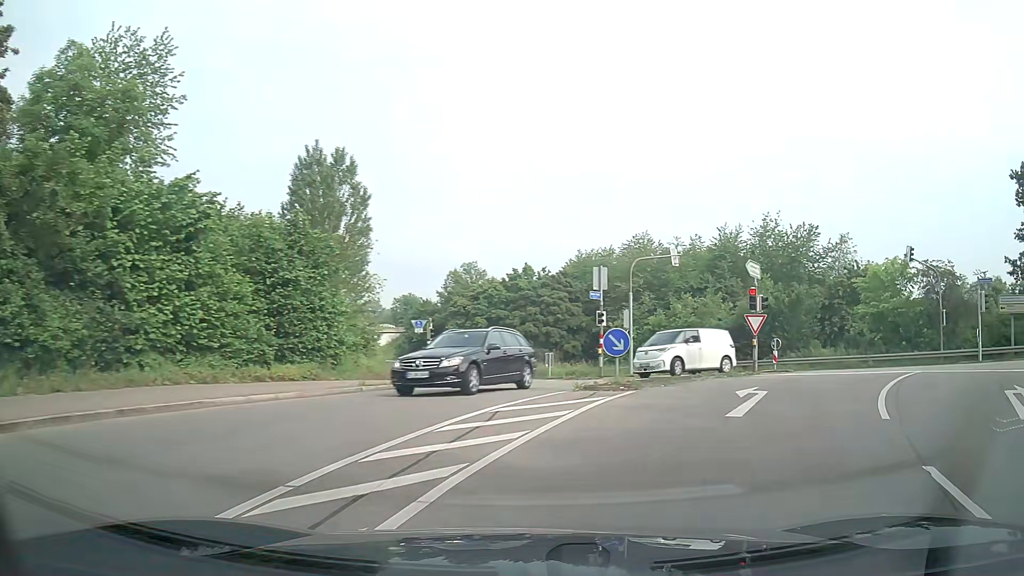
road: secondary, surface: asphalt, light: Day
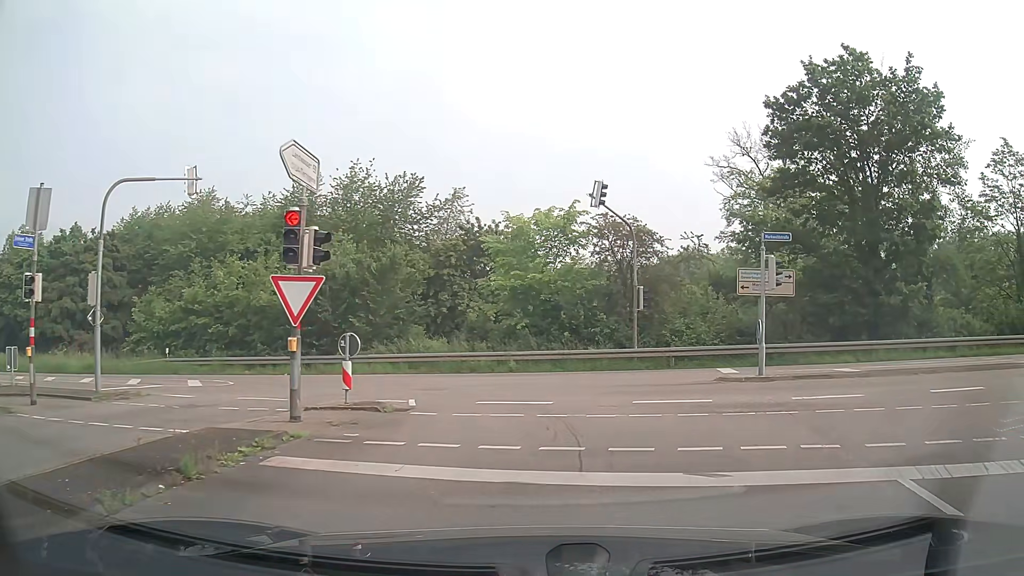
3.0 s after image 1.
(+4.5, +13.8) m; +36°
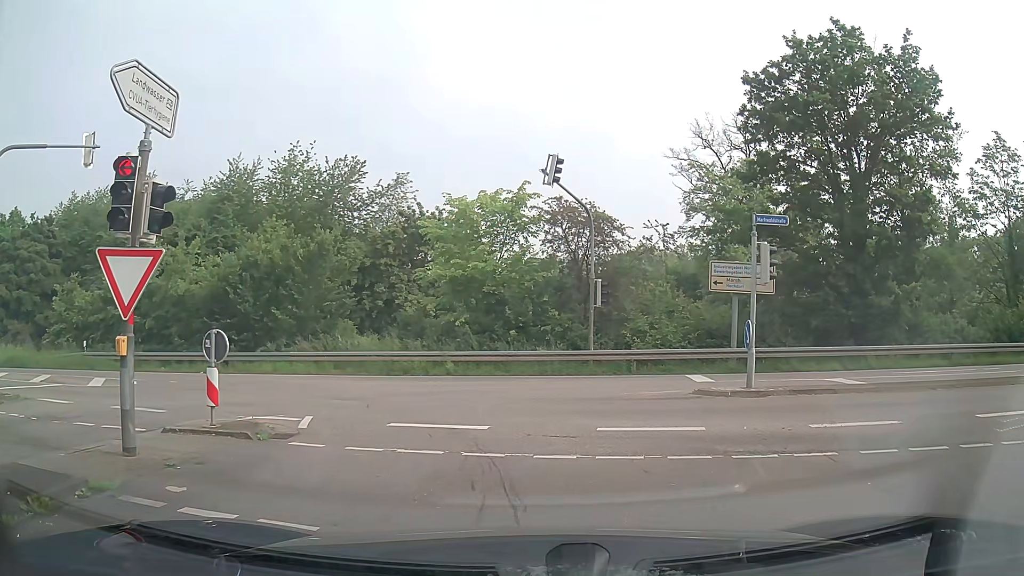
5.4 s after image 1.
(+0.1, +3.0) m; +4°
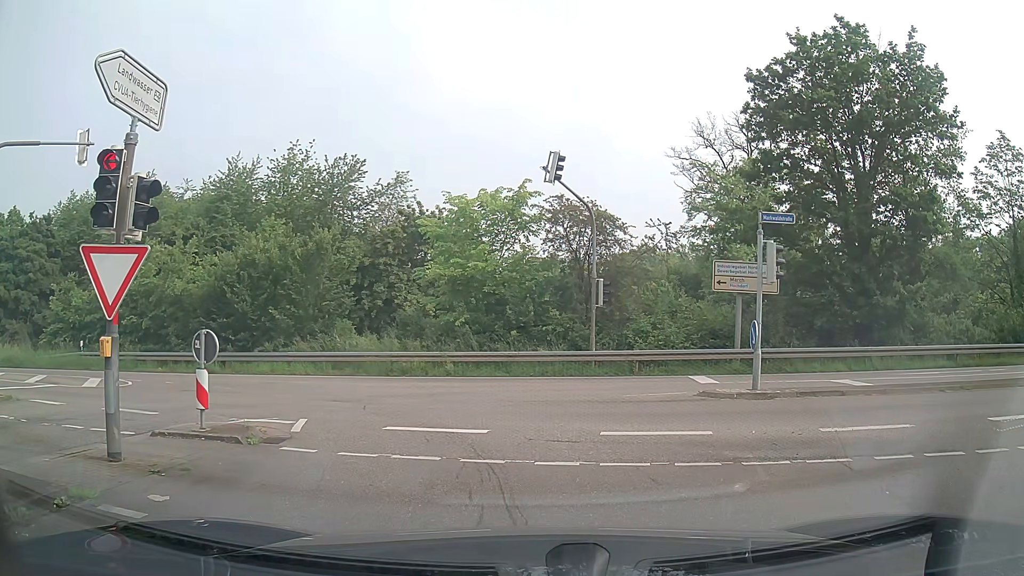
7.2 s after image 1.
(0.0, +0.4) m; 0°
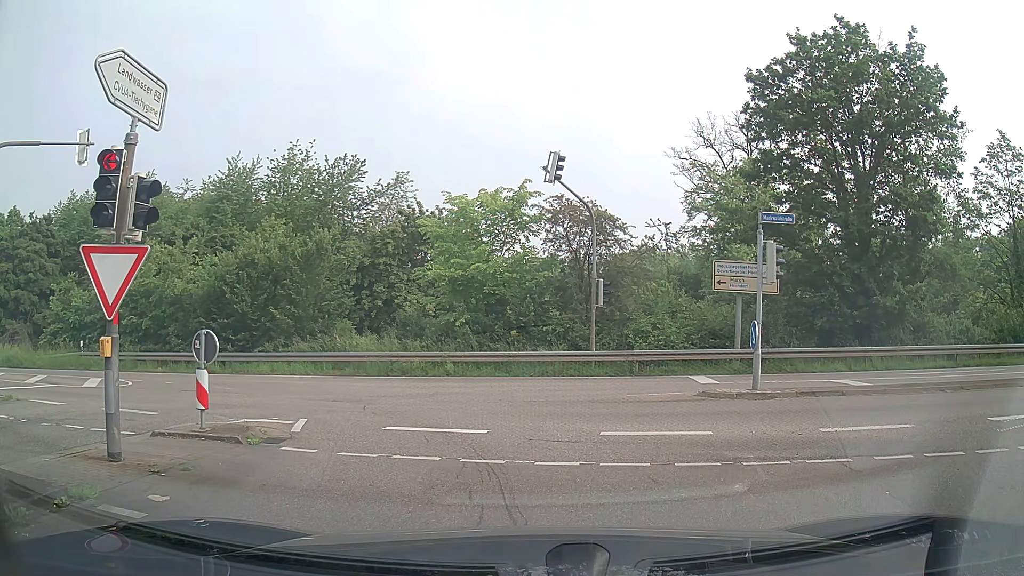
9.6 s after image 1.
(0.0, 0.0) m; 0°
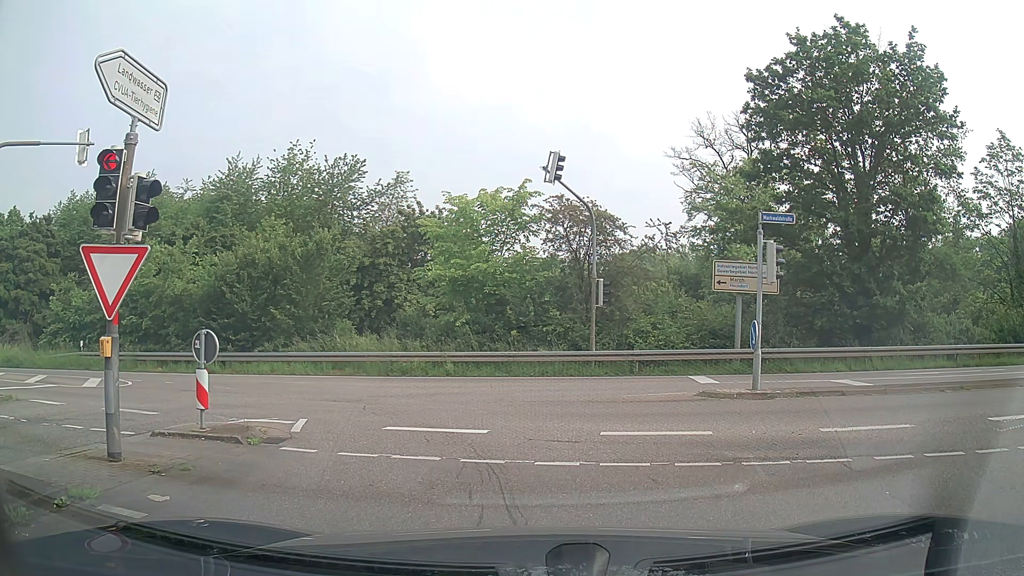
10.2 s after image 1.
(0.0, 0.0) m; 0°
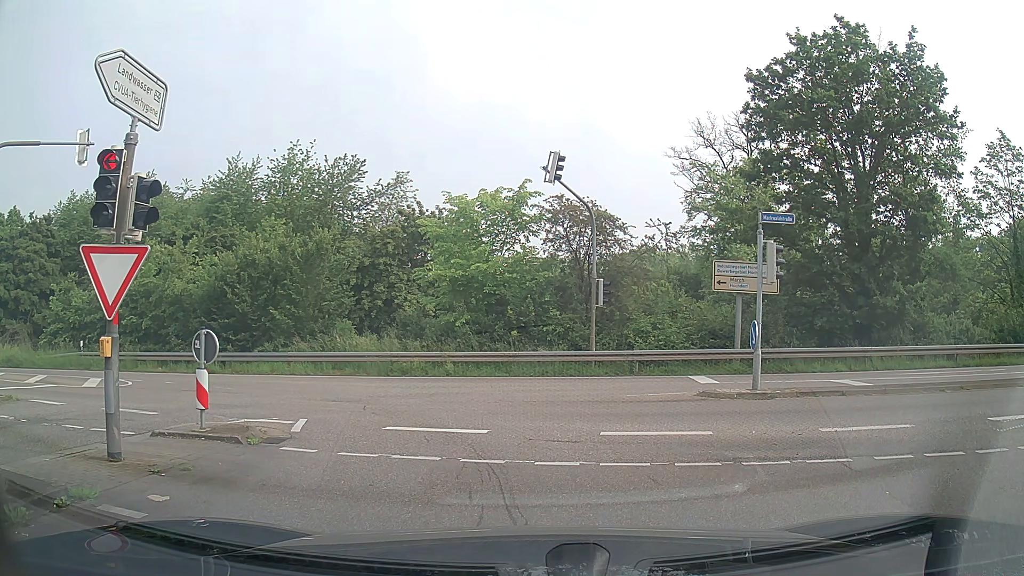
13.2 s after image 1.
(0.0, 0.0) m; 0°
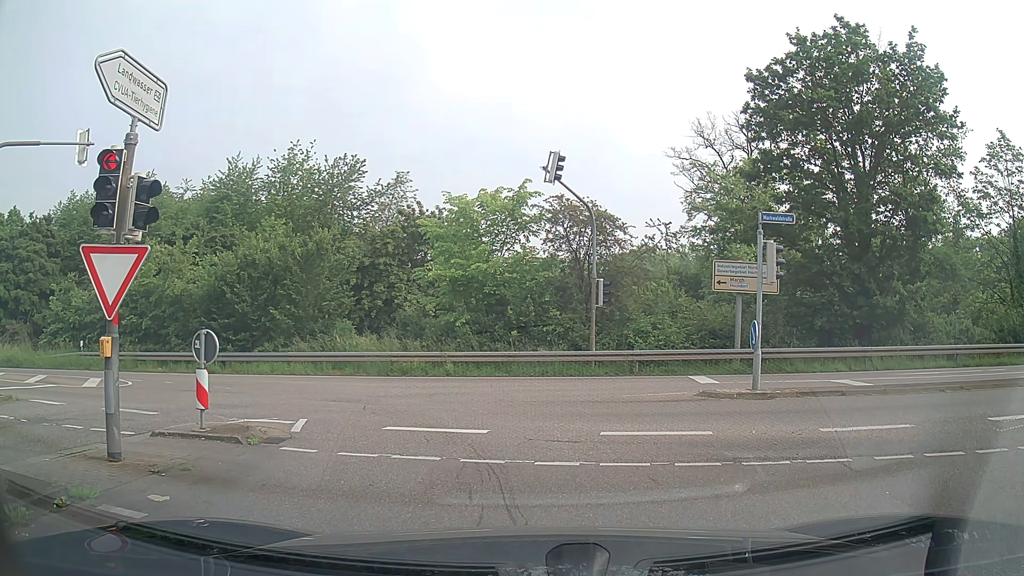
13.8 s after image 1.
(0.0, 0.0) m; 0°
(-1, +10) (-6, +19) (-14, +23) (-24, +25) (-34, +27) (-44, +29) (-53, +31) (-63, +34) (-72, +37) (-82, +41) m
